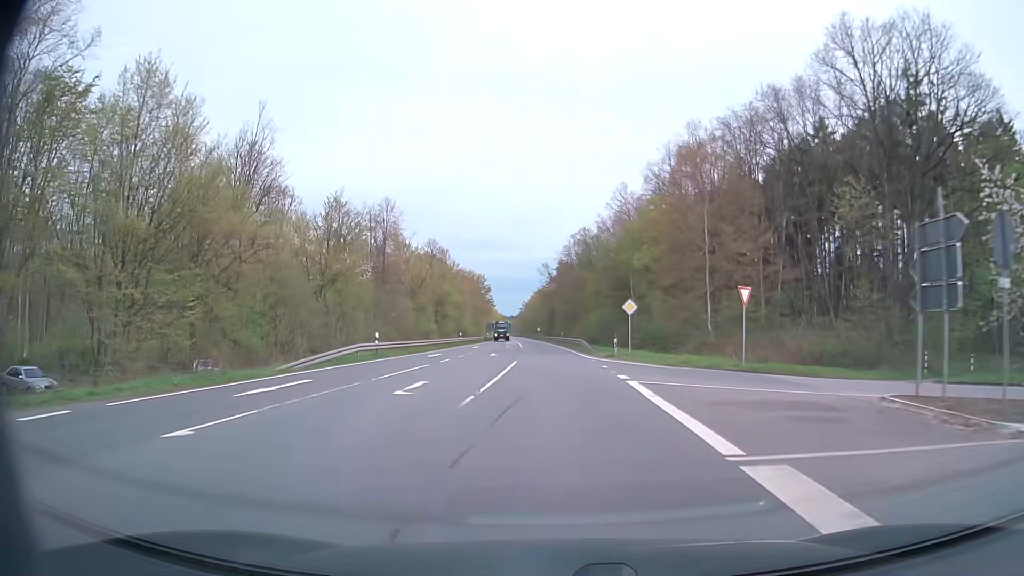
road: secondary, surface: asphalt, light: Day
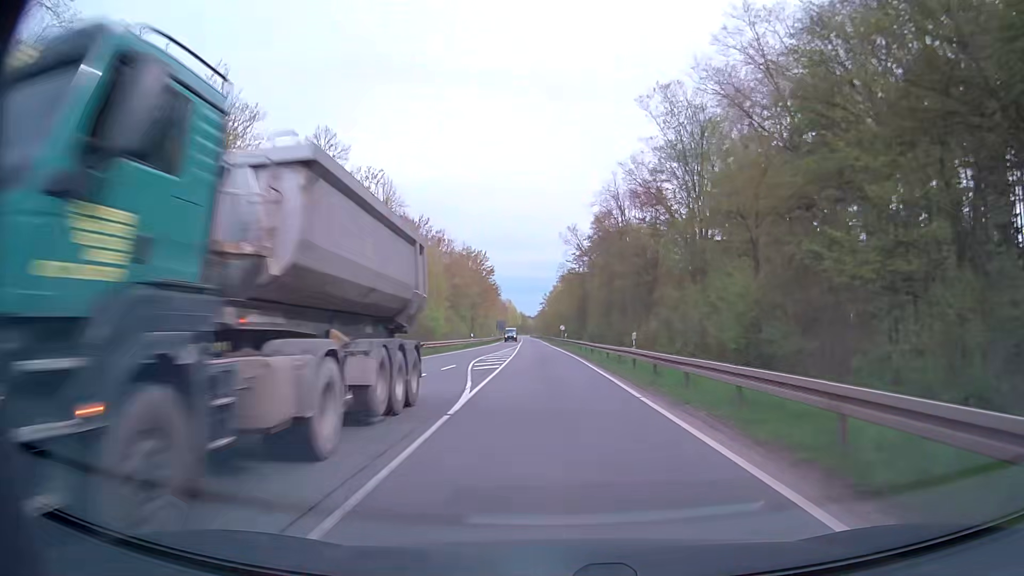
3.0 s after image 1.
(-1.0, +54.1) m; -2°
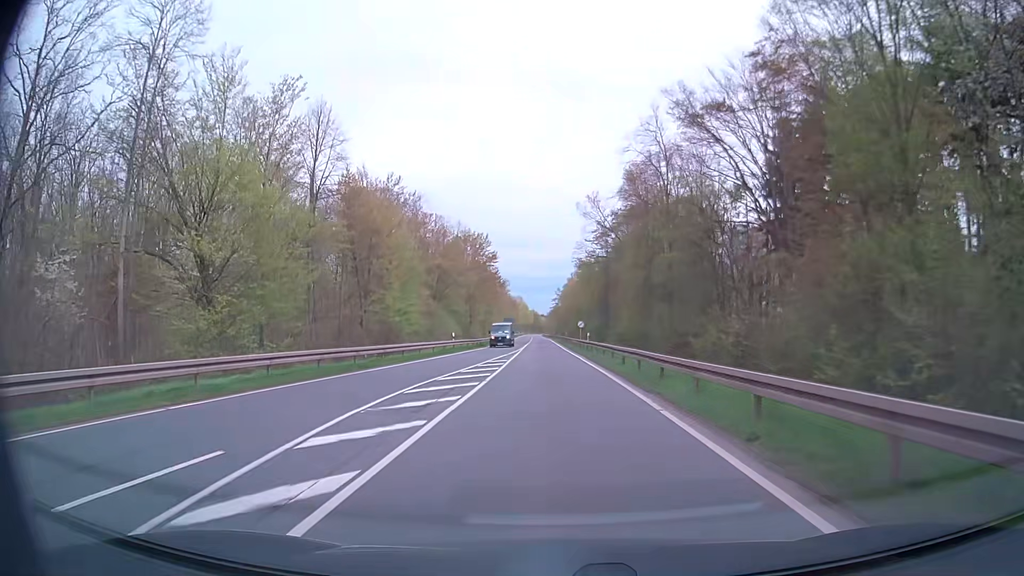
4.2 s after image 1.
(-0.1, +21.6) m; -1°
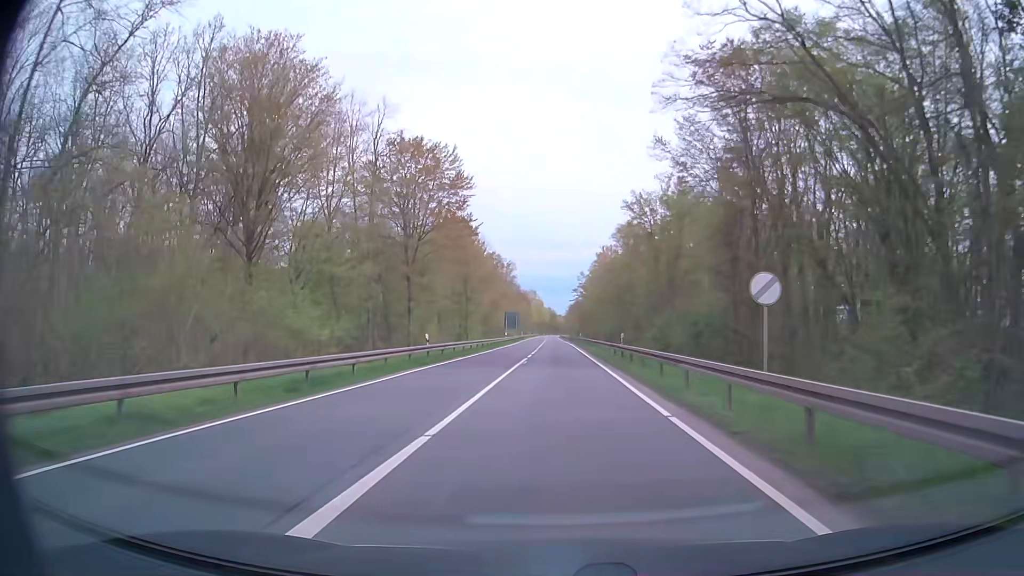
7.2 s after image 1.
(-0.9, +53.8) m; -2°
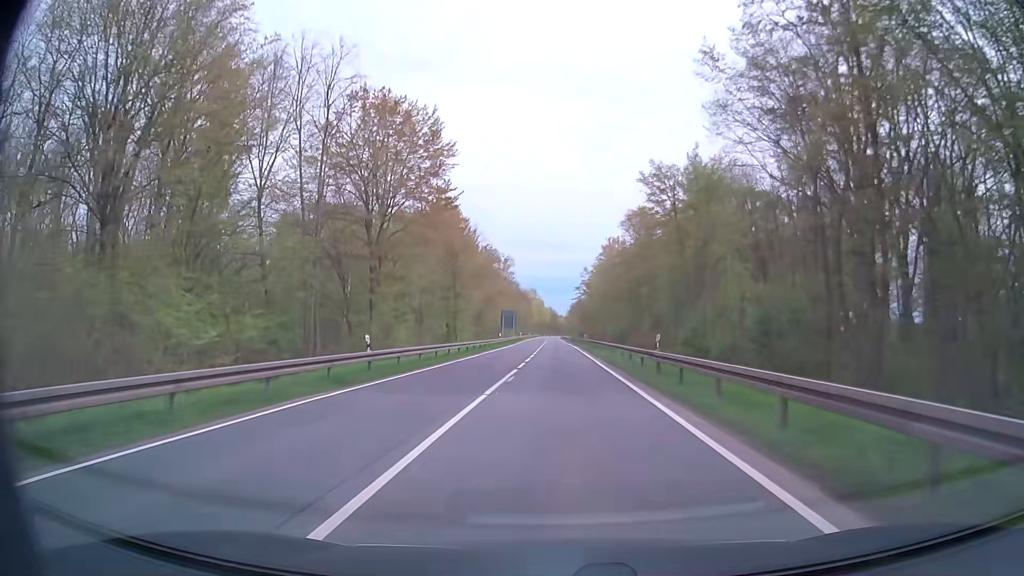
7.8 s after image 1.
(0.0, +10.8) m; 0°
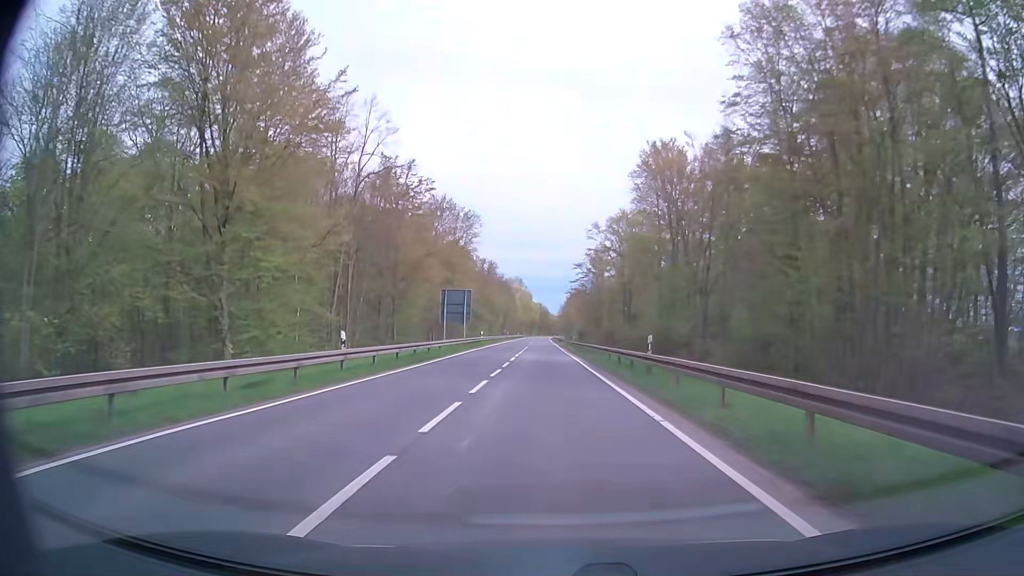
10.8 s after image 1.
(+0.3, +53.7) m; +1°
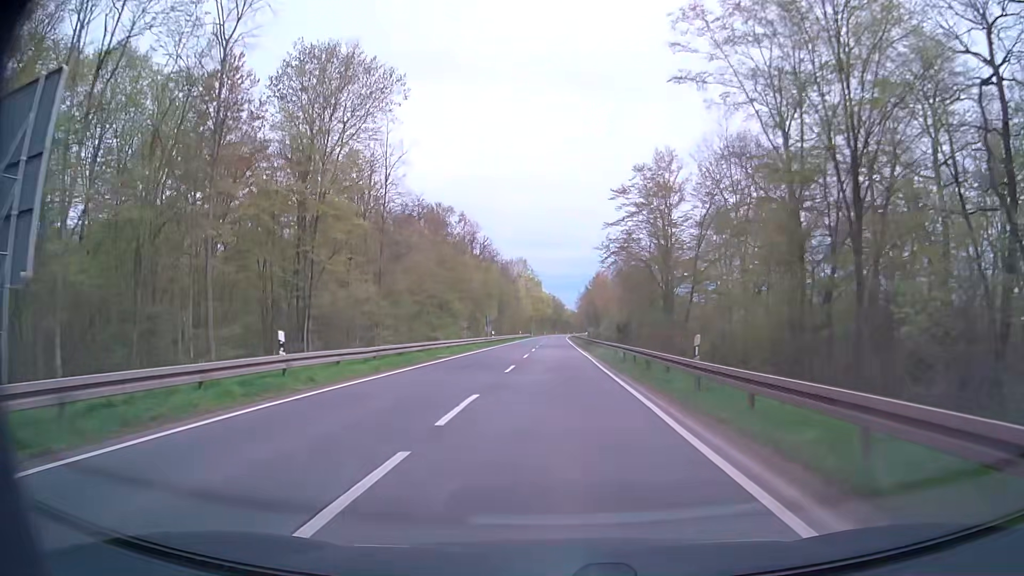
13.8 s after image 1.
(-0.8, +53.6) m; -1°
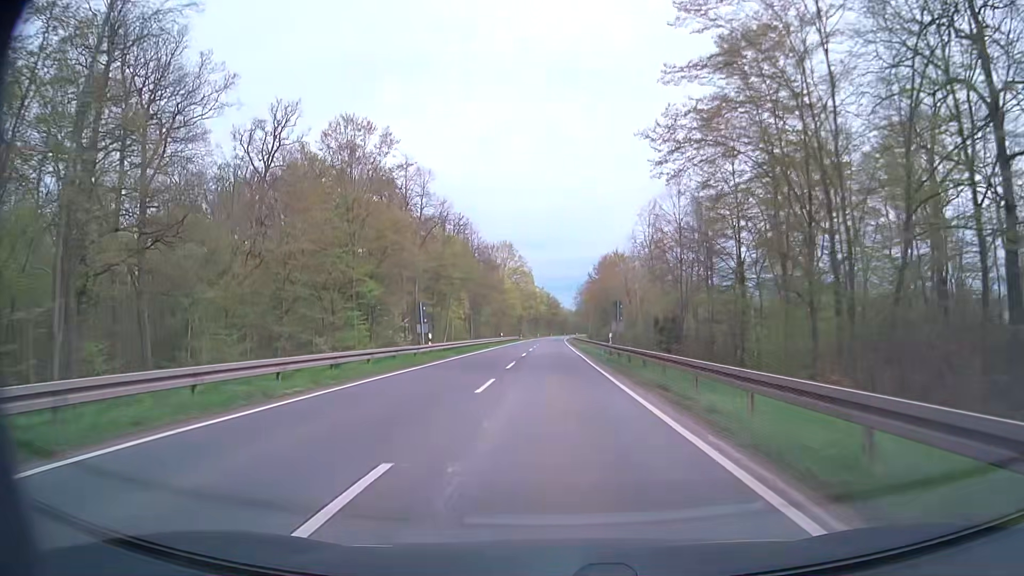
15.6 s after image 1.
(+0.1, +32.2) m; 0°
(0, +10) (0, +20) (0, +30) (0, +40) (0, +50) (0, +60) (0, +70) (0, +80) (0, +90) (0, +100) m
